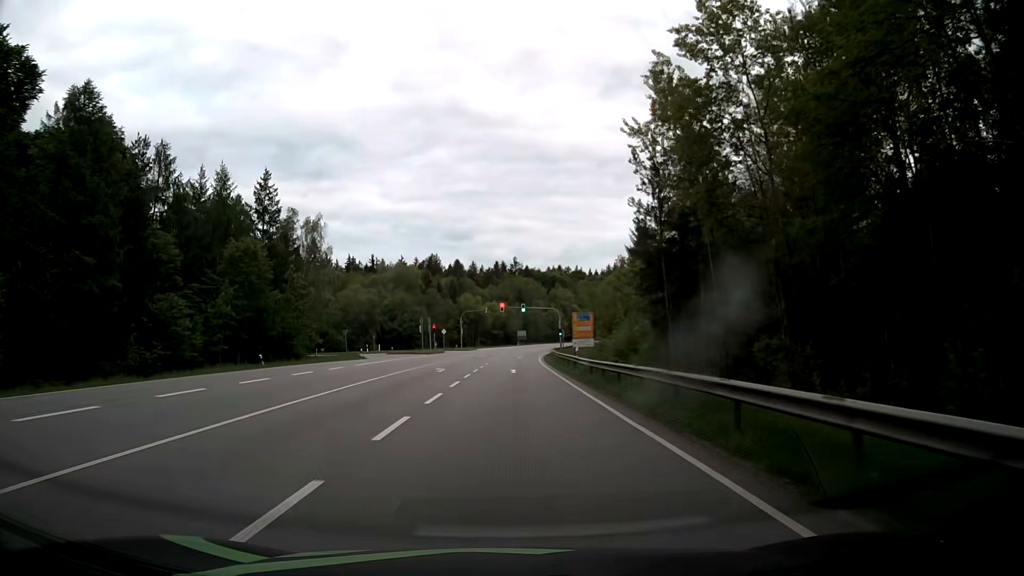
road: secondary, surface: asphalt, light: Day
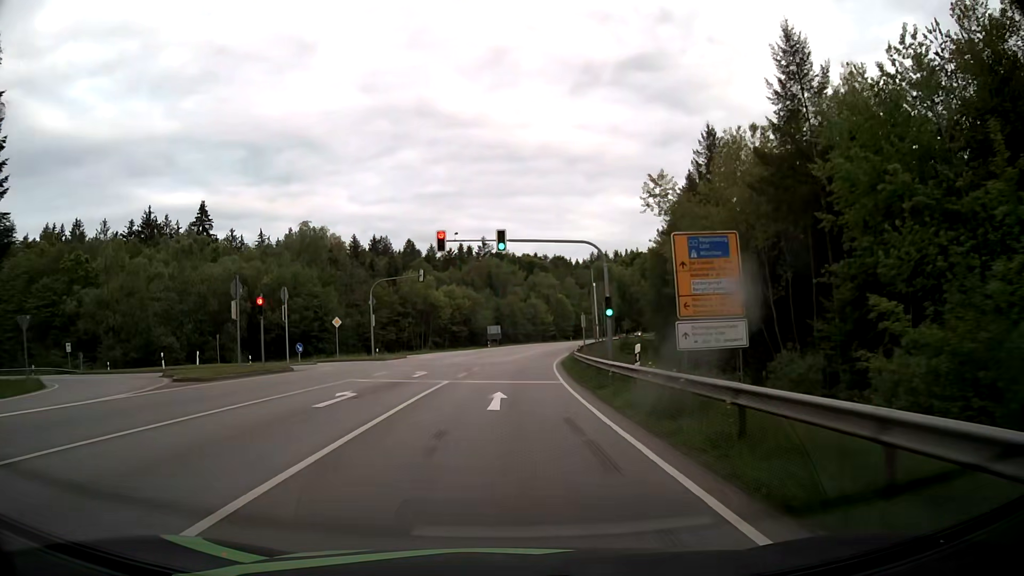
(+1.0, +53.6) m; +3°
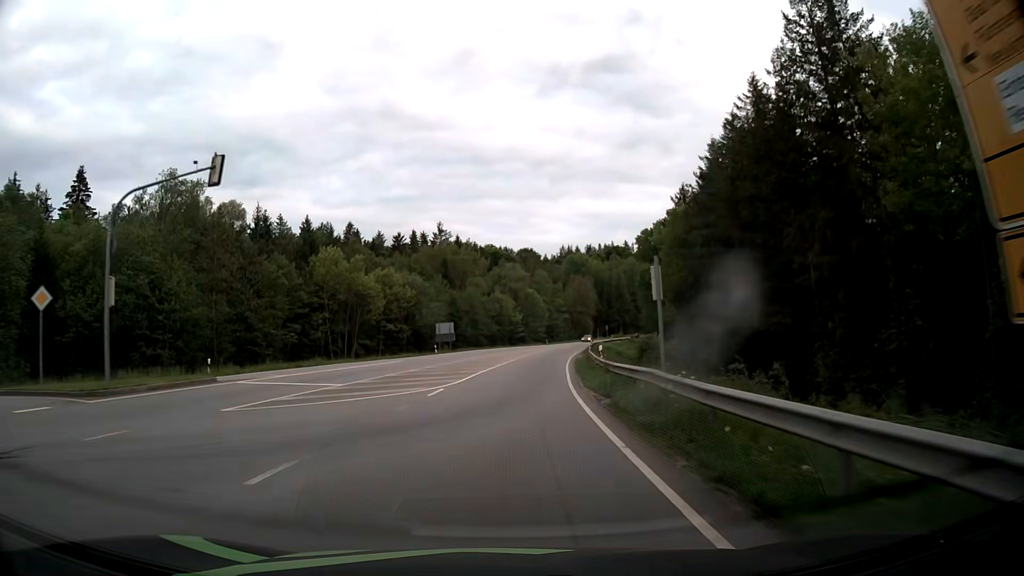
(+0.6, +32.2) m; +3°
(0, +10) (0, +20) (+1, +30) (+2, +40) (+2, +50) (+4, +60) (+5, +70) (+7, +80) (+8, +89) (+10, +99) m
